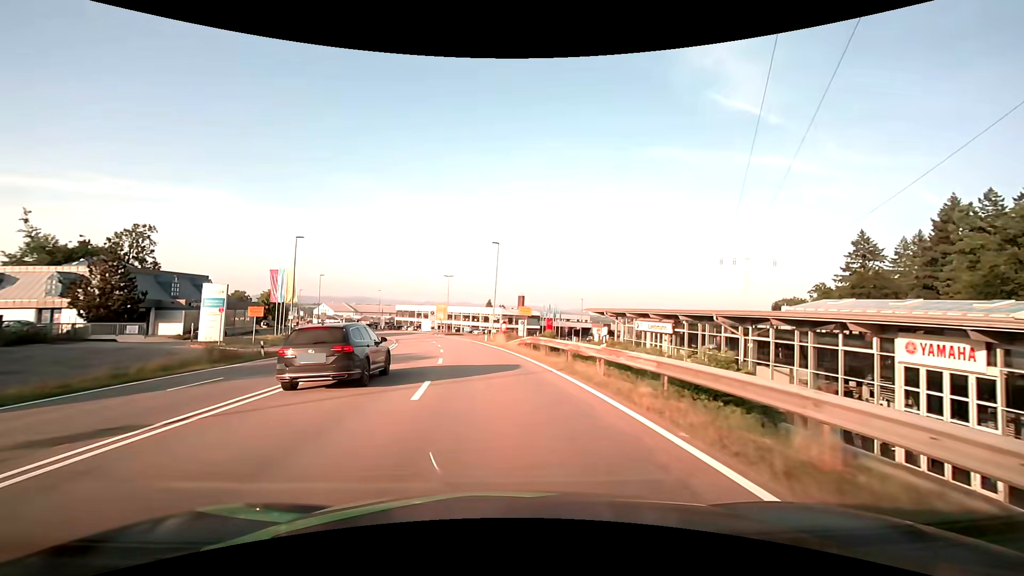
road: secondary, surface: asphalt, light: Day
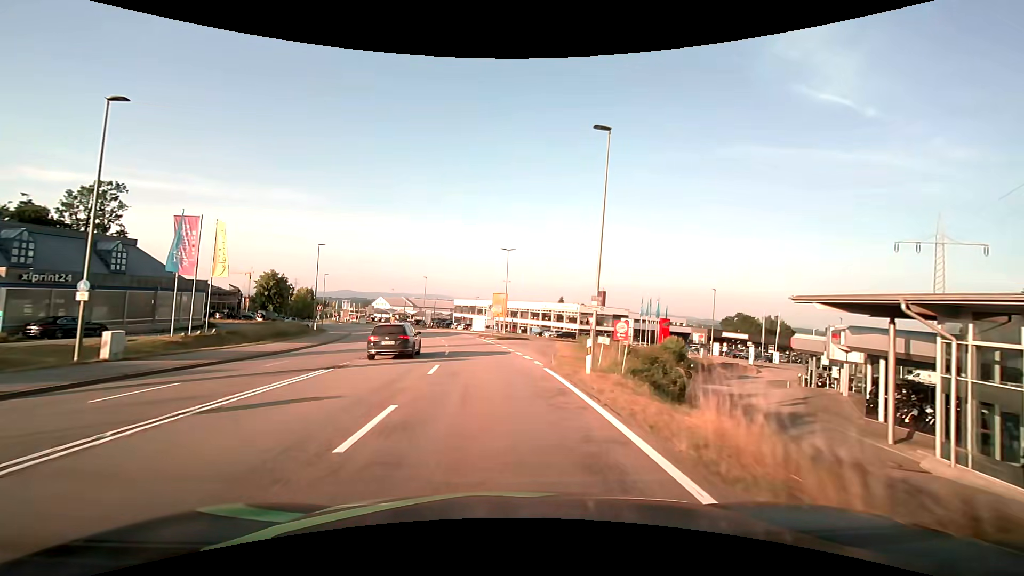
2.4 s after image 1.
(-2.0, +30.7) m; -8°
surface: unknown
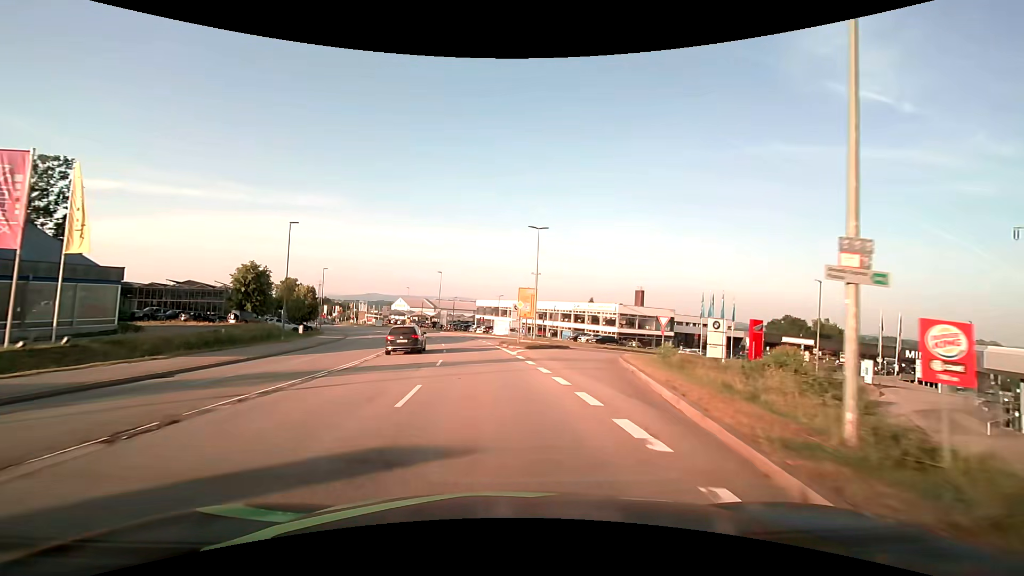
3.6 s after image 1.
(-0.4, +14.5) m; -3°
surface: asphalt
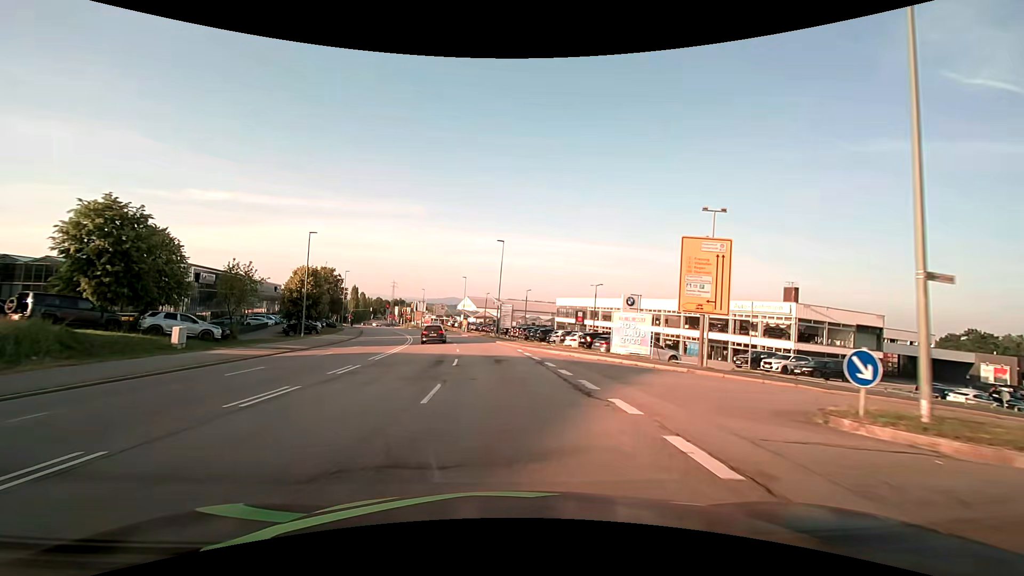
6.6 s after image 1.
(-2.9, +35.5) m; -9°
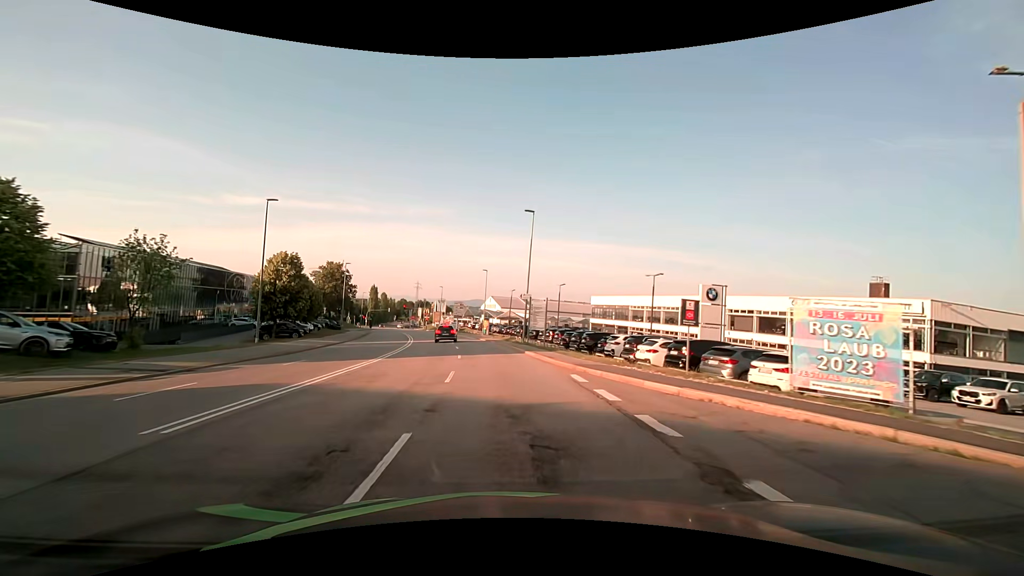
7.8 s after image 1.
(-0.4, +14.3) m; -3°
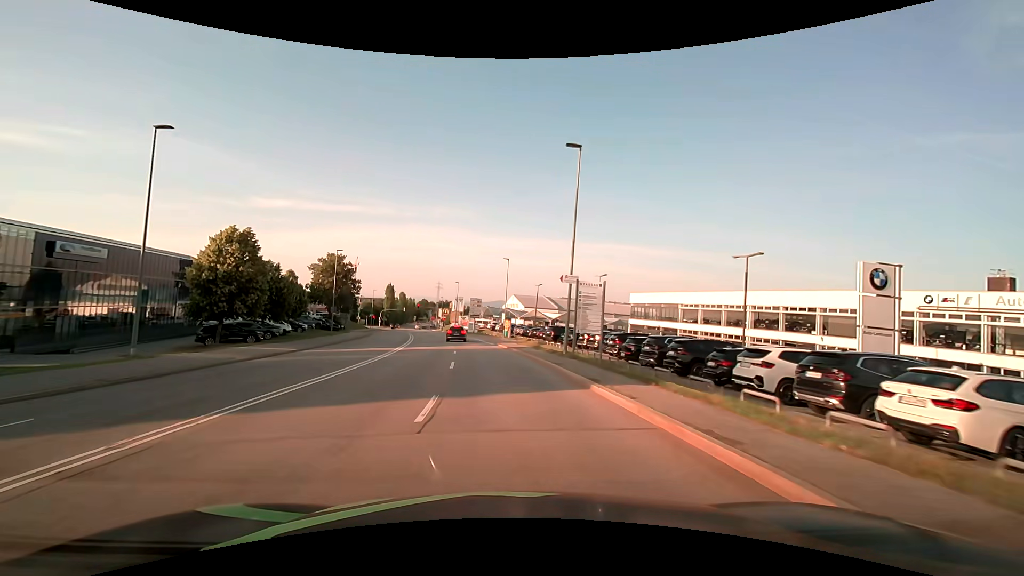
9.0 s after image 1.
(-0.4, +14.1) m; -3°
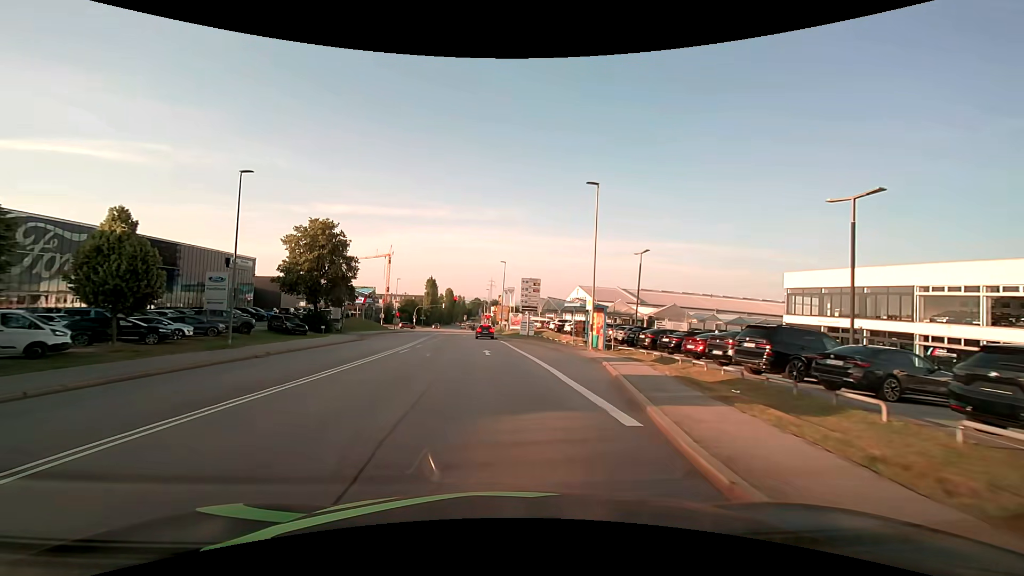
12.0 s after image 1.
(-1.8, +33.3) m; -6°
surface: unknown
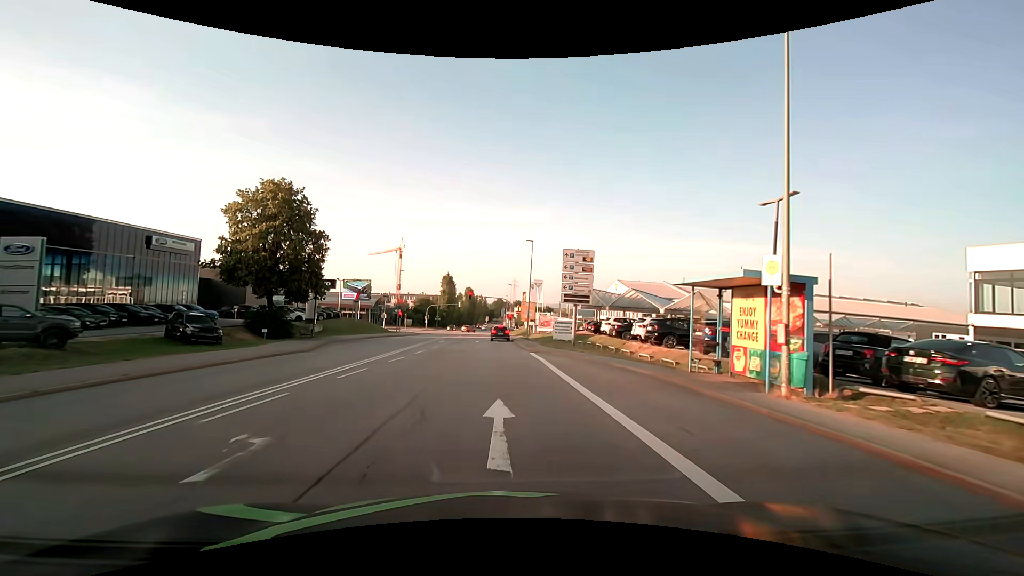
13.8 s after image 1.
(-0.5, +18.5) m; -3°
(0, +10) (0, +20) (-1, +30) (-1, +40) (-1, +50) (-1, +60) (-1, +70) (-2, +80) (-2, +90) (-2, +100) m
